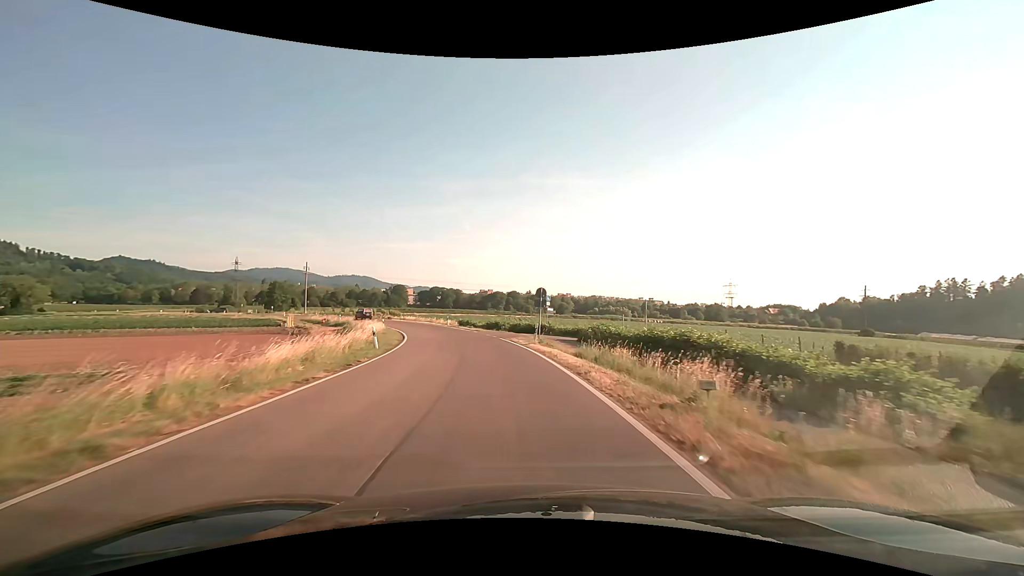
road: tertiary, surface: asphalt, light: Day
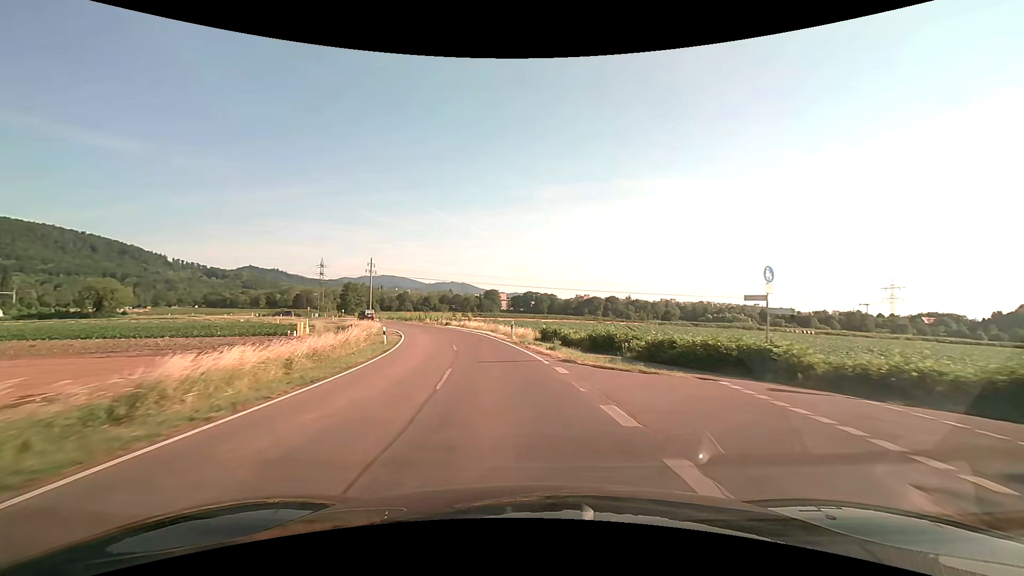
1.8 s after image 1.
(-2.6, +28.9) m; -11°
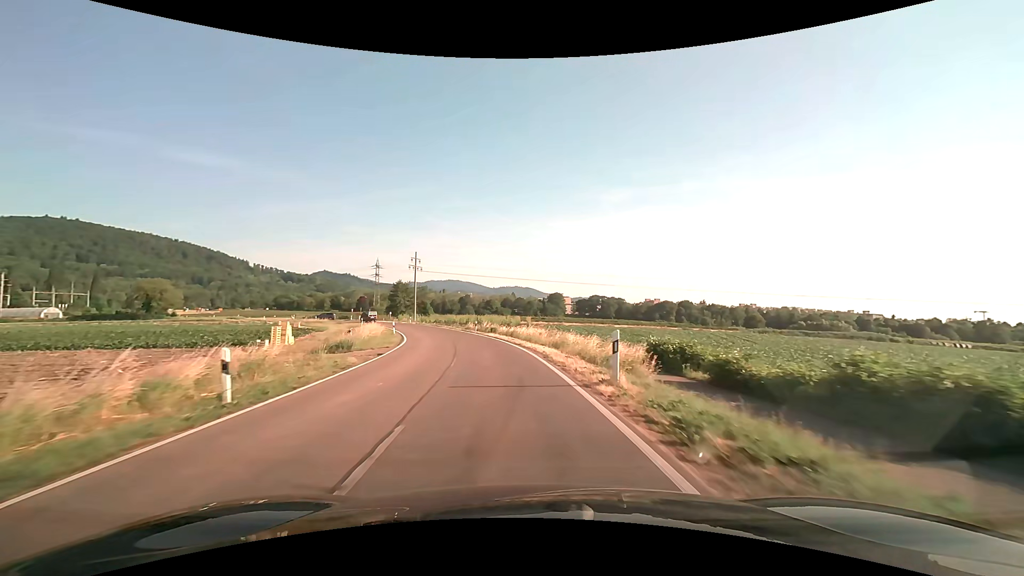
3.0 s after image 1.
(-1.3, +19.5) m; -7°
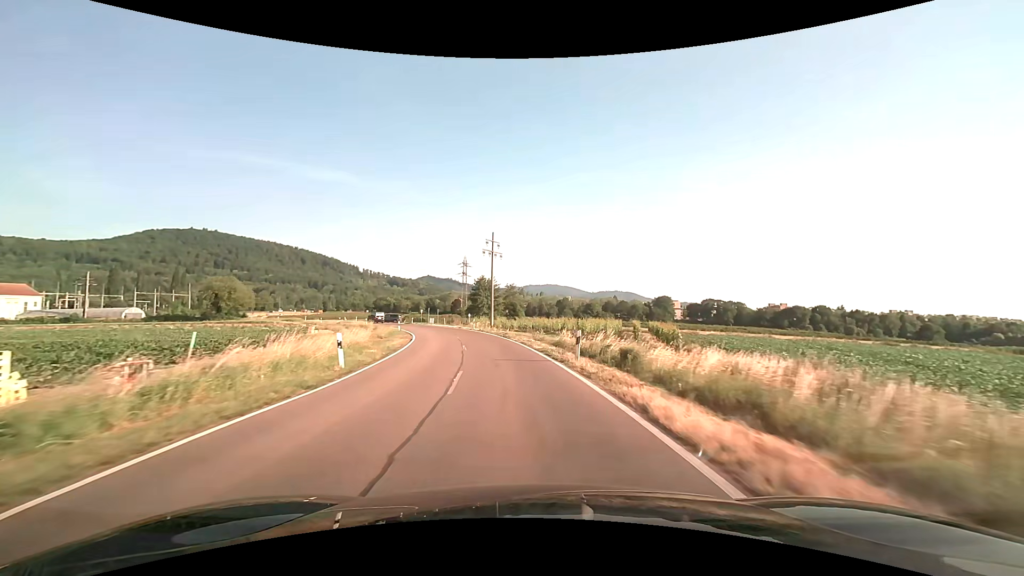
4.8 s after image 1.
(-2.9, +29.5) m; -11°
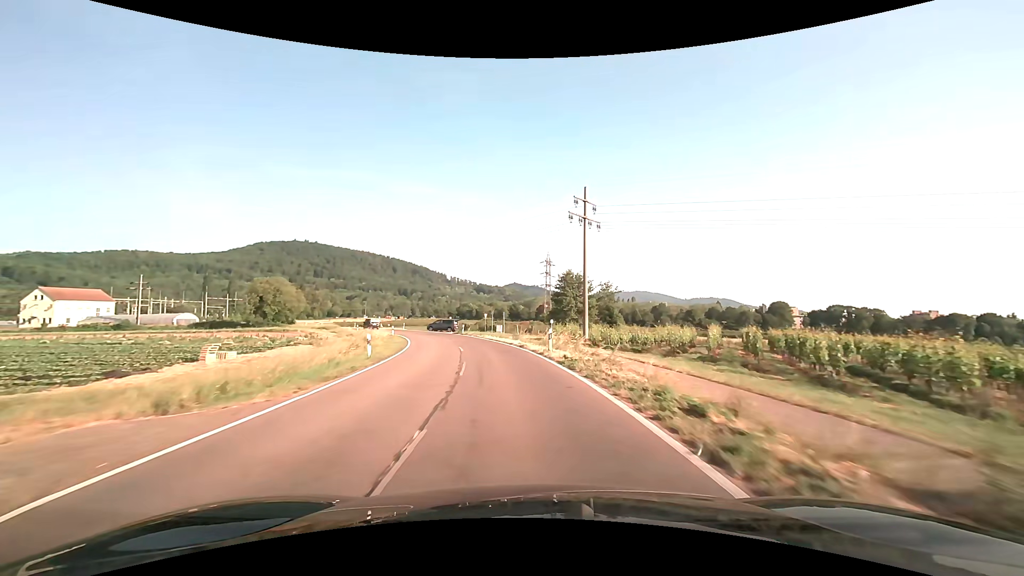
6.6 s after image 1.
(-2.6, +29.8) m; -10°
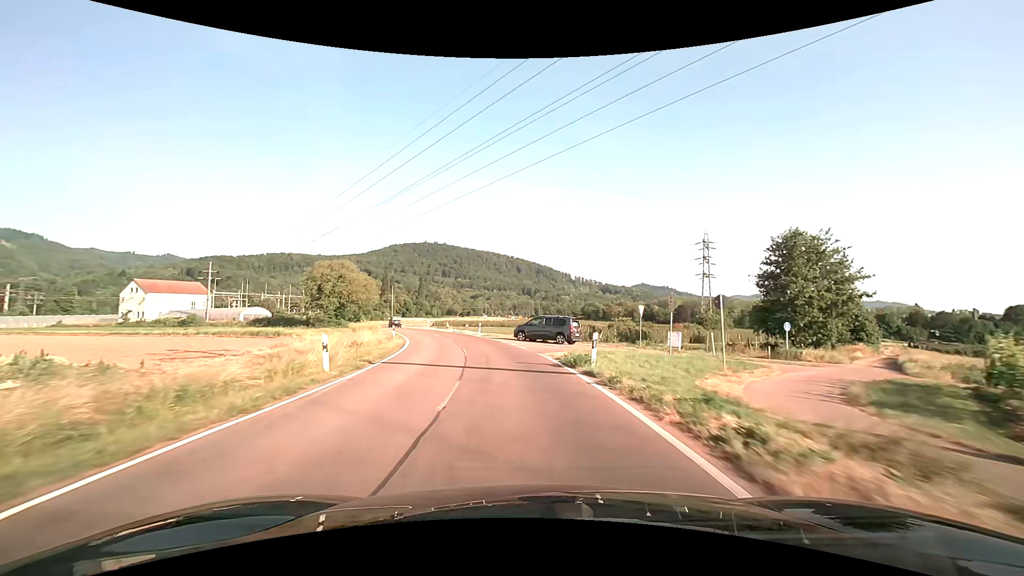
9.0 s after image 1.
(-5.1, +40.1) m; -14°
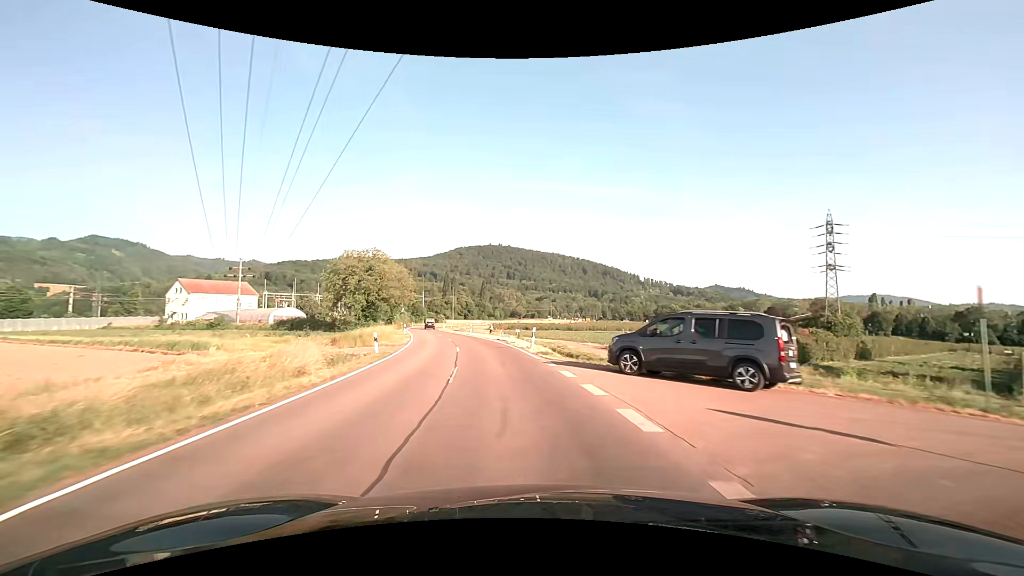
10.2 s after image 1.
(-1.3, +20.5) m; -7°
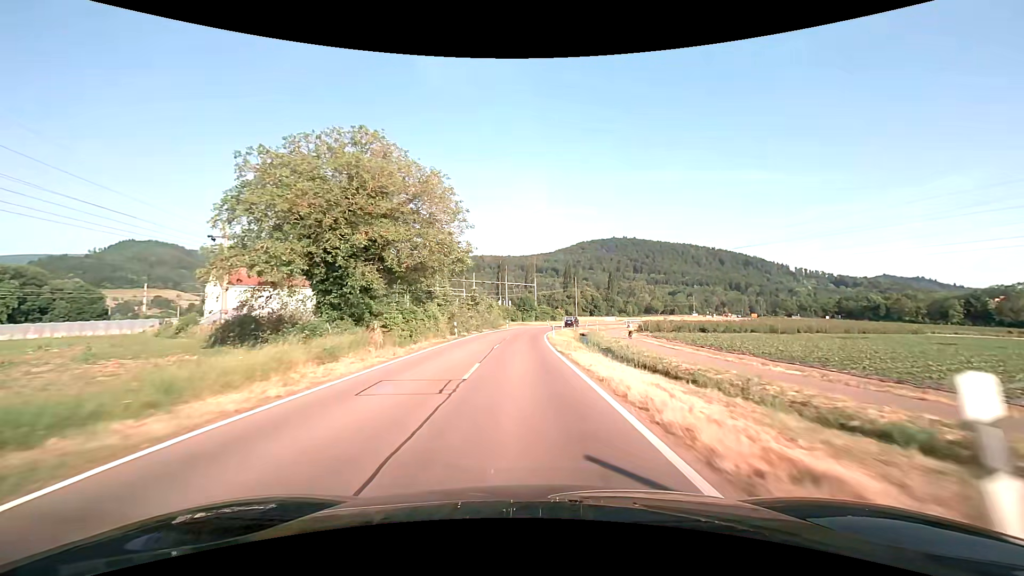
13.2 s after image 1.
(-7.6, +51.6) m; -14°
(0, +10) (0, +20) (0, +30) (0, +40) (0, +50) (+1, +60) (+2, +70) (+4, +80) (+6, +89) (+10, +99) m
